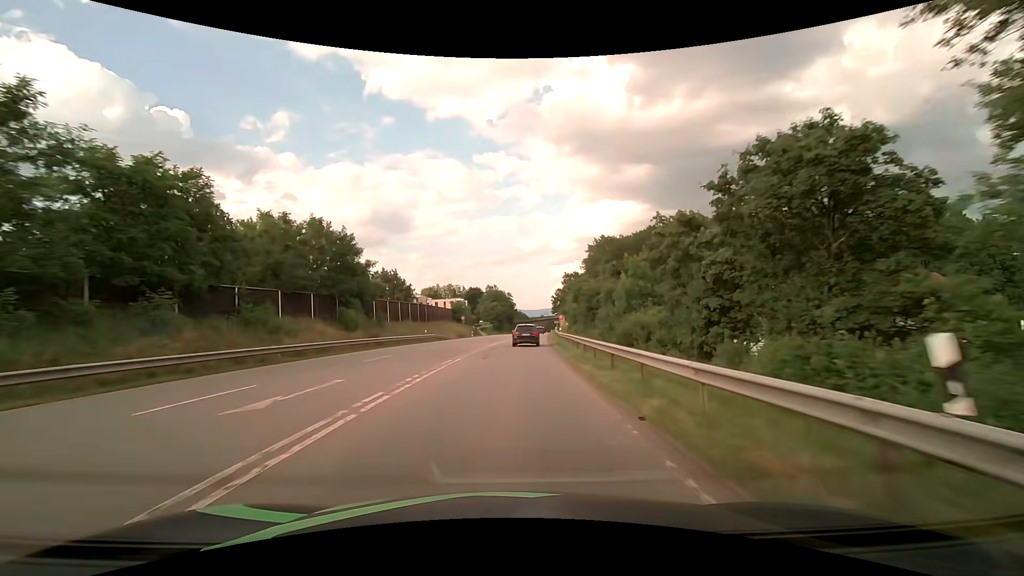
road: secondary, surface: asphalt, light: Day
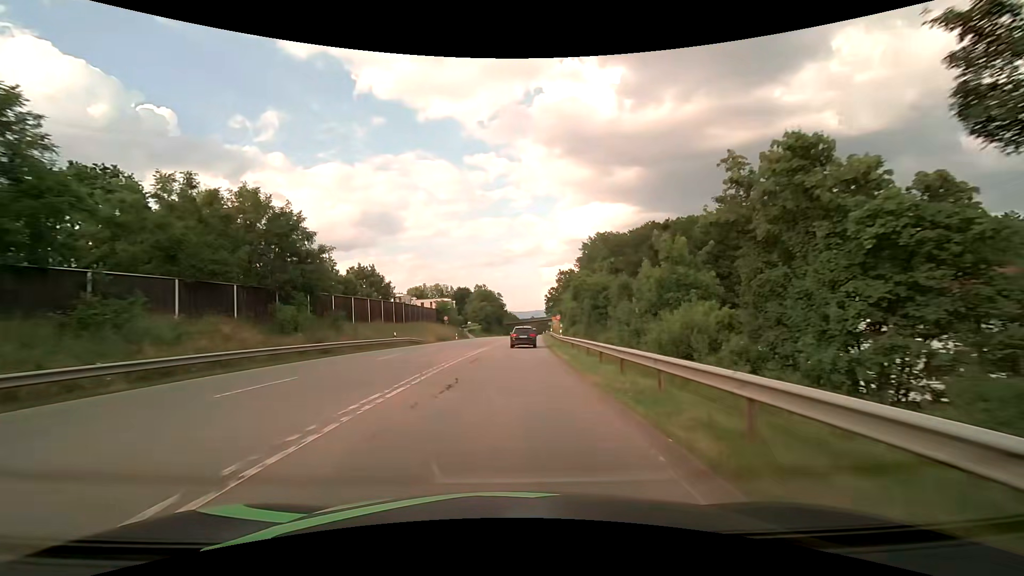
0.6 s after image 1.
(+0.1, +9.7) m; +1°
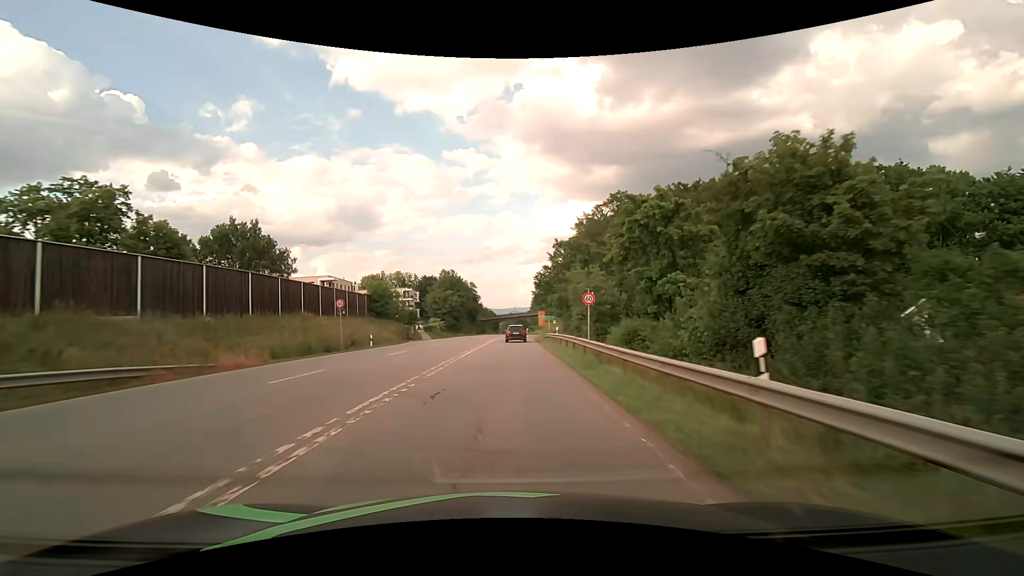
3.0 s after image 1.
(+1.0, +36.1) m; +3°
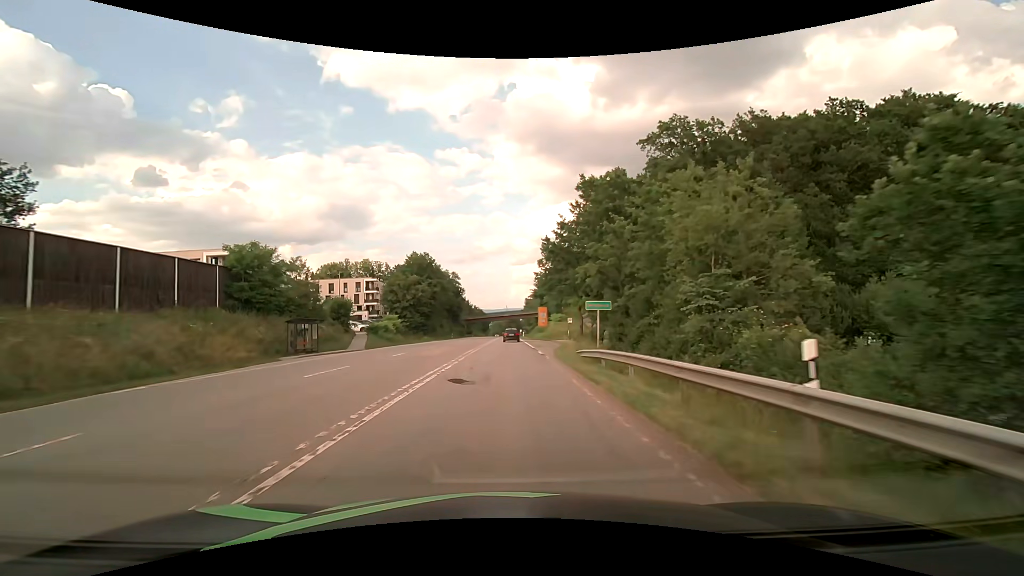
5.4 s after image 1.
(+0.3, +33.0) m; +1°
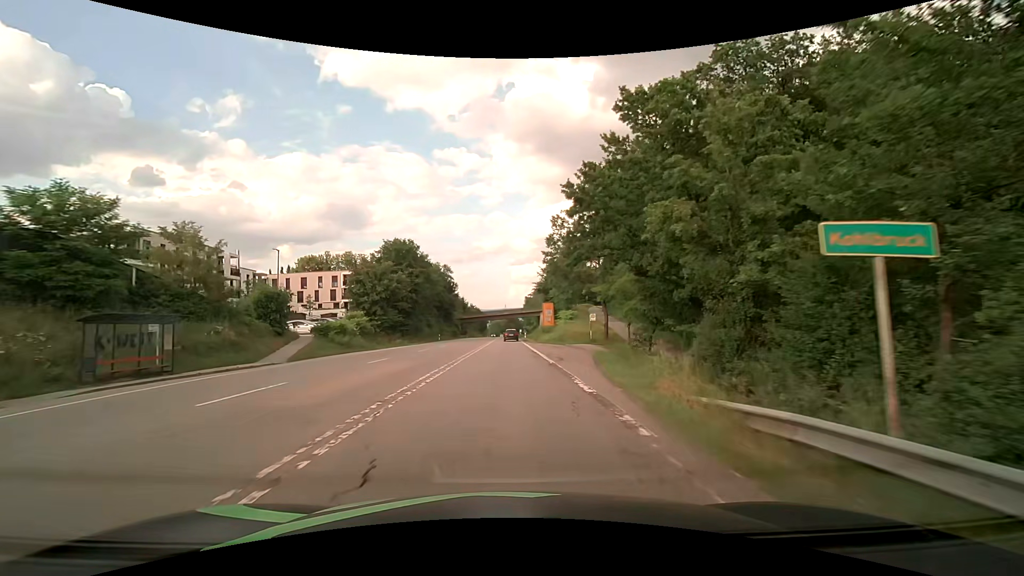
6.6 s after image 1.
(0.0, +16.0) m; 0°
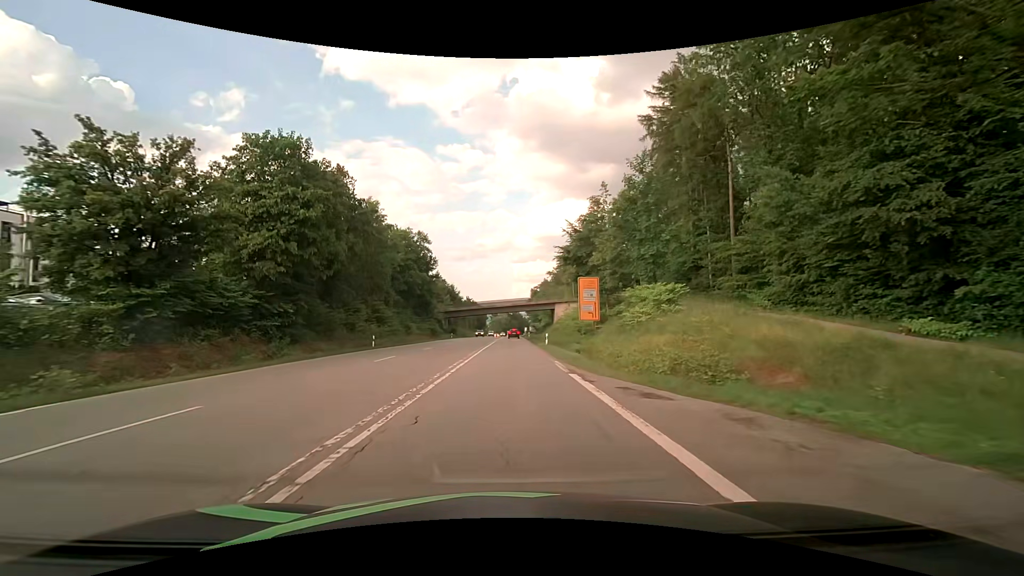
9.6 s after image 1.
(-0.1, +39.5) m; -1°
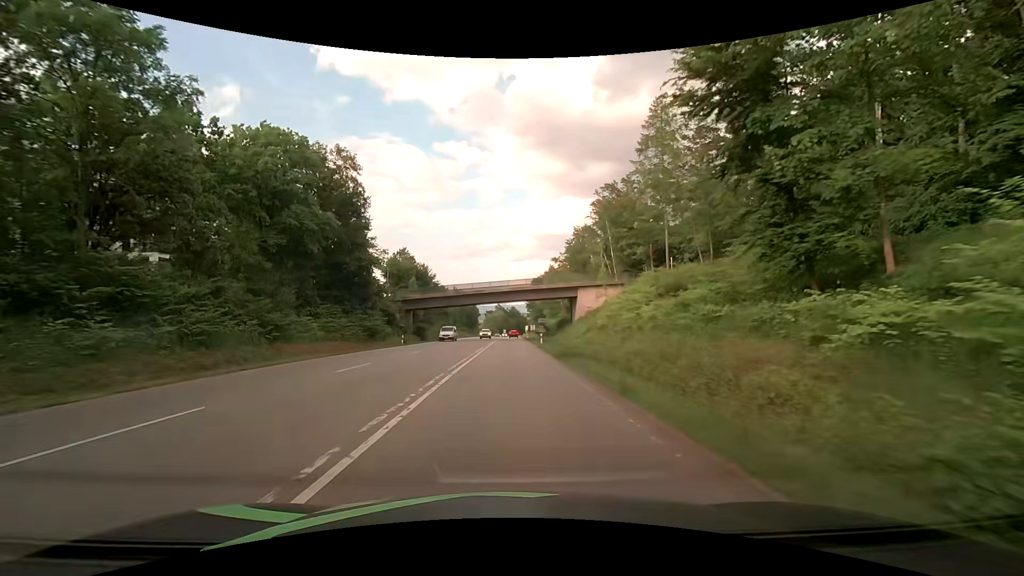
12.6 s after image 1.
(+0.4, +39.2) m; 0°
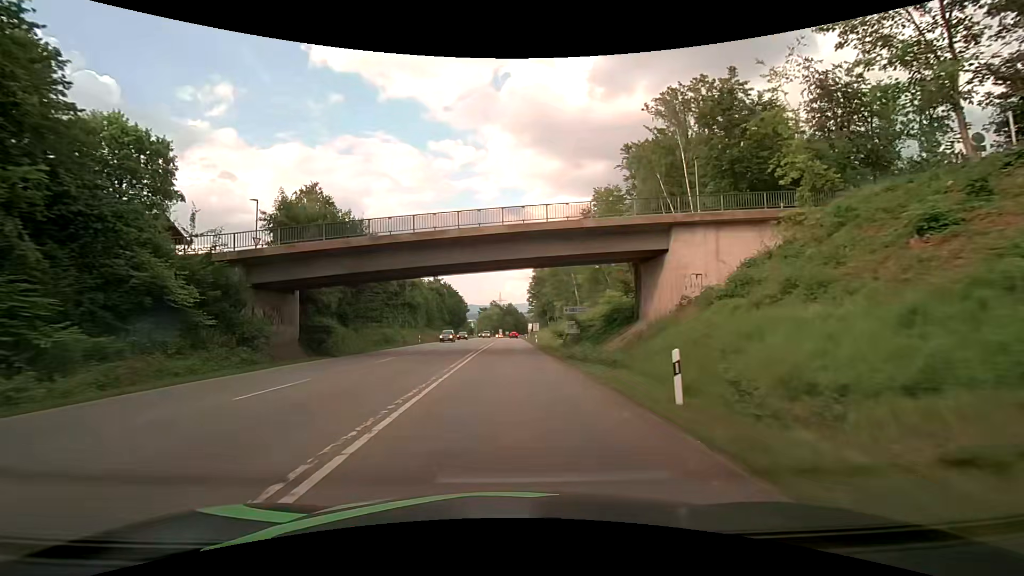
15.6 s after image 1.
(+0.3, +40.5) m; +1°
(0, +10) (0, +20) (0, +30) (0, +40) (0, +50) (0, +60) (0, +70) (0, +80) (0, +90) (0, +100) m
